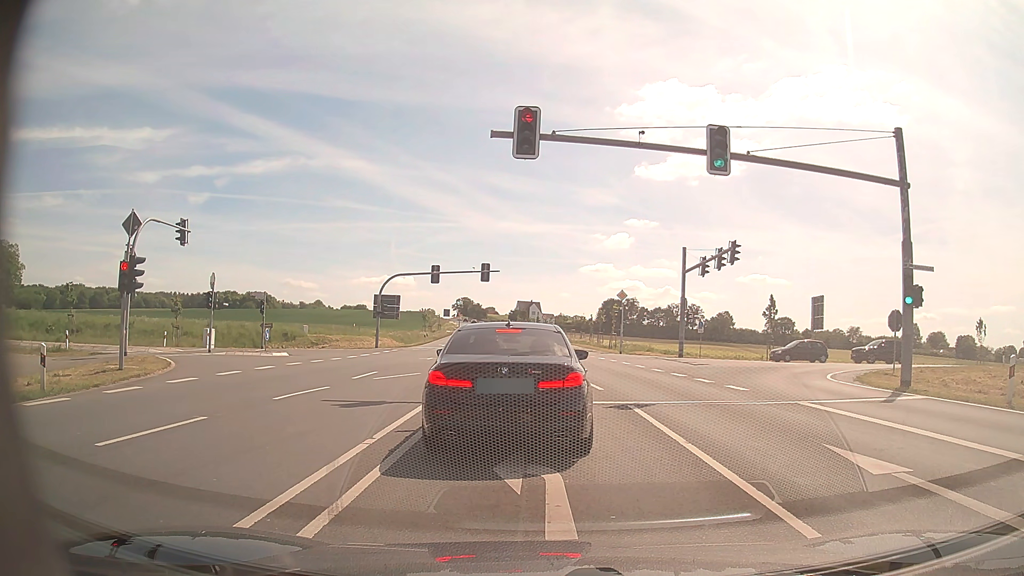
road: primary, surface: asphalt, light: Day
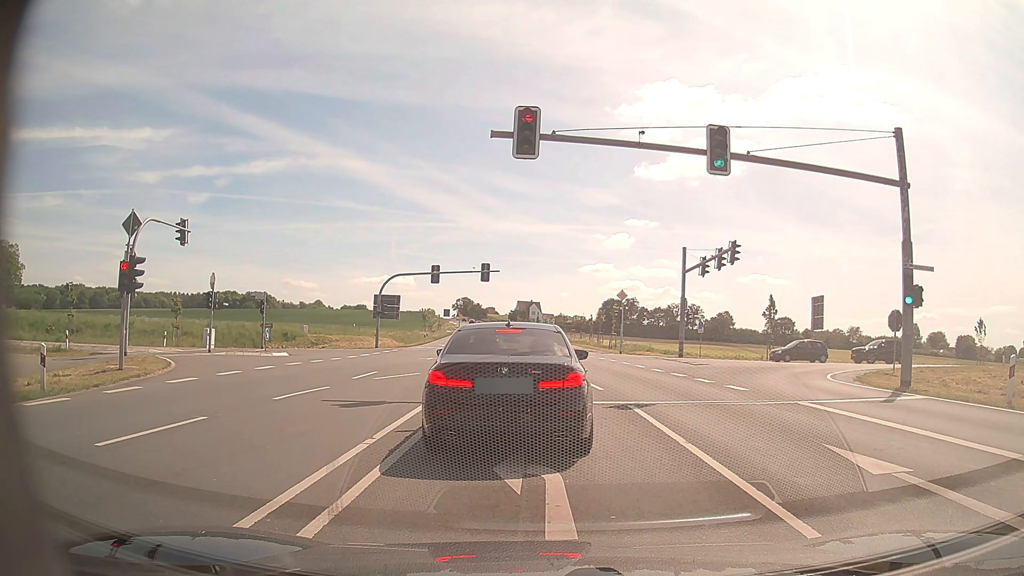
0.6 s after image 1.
(0.0, 0.0) m; 0°
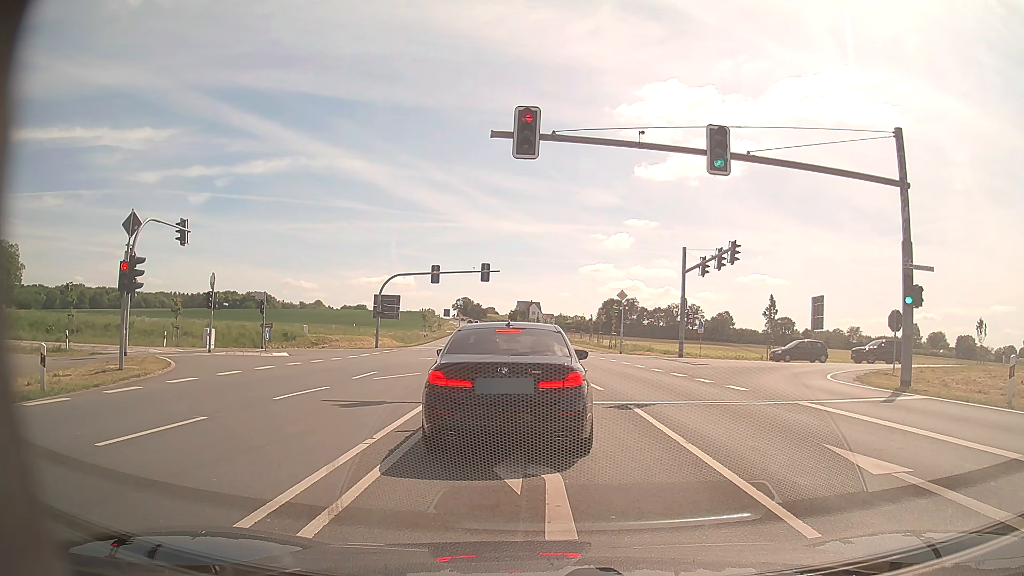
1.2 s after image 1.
(0.0, 0.0) m; 0°
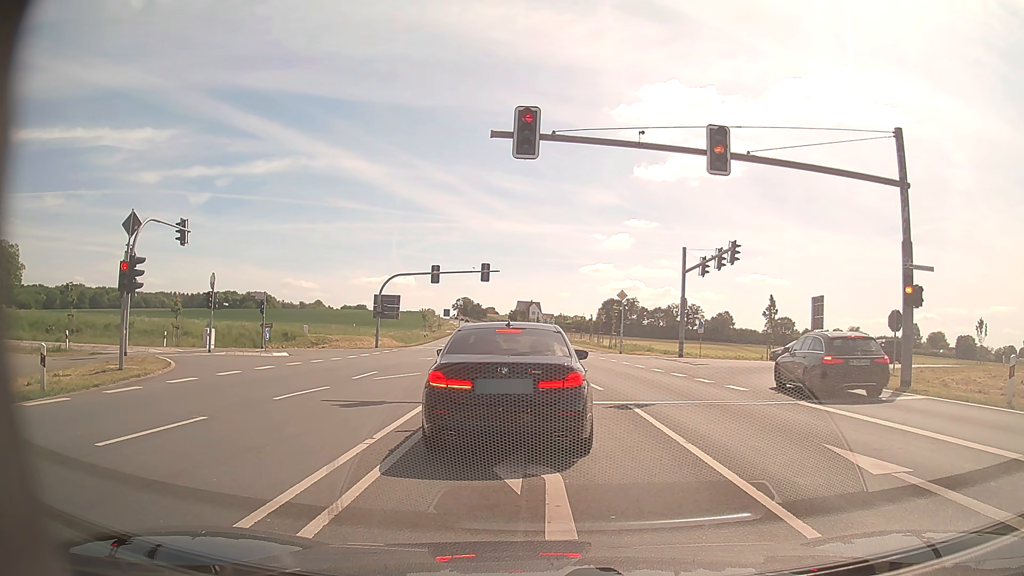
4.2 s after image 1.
(0.0, 0.0) m; 0°
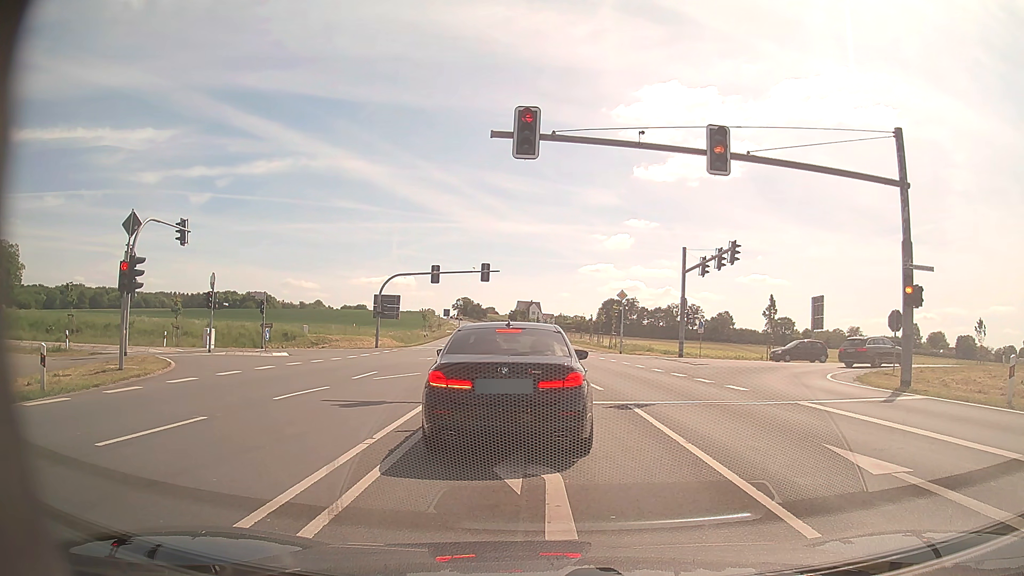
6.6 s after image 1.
(0.0, 0.0) m; 0°
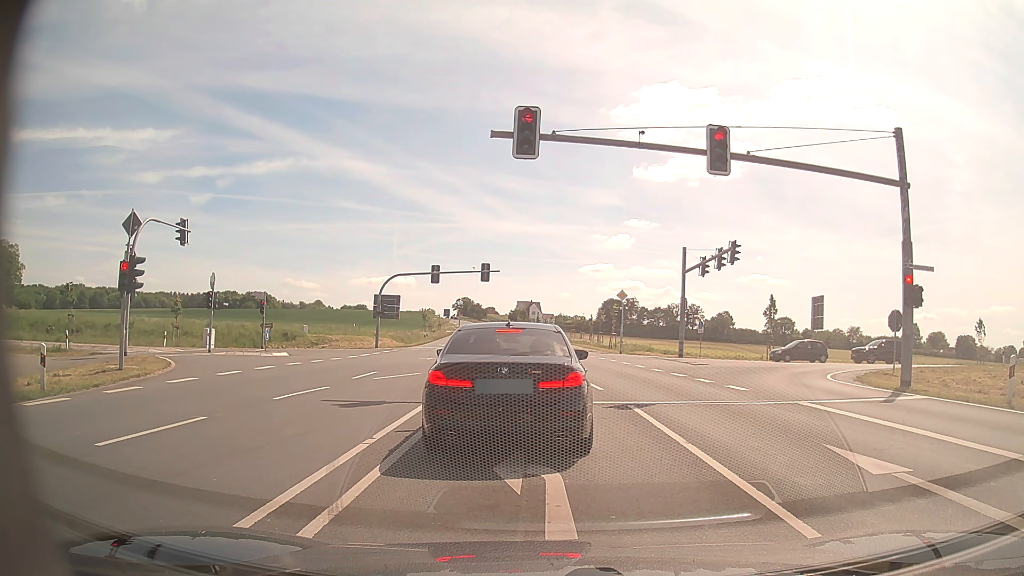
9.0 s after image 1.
(0.0, 0.0) m; 0°
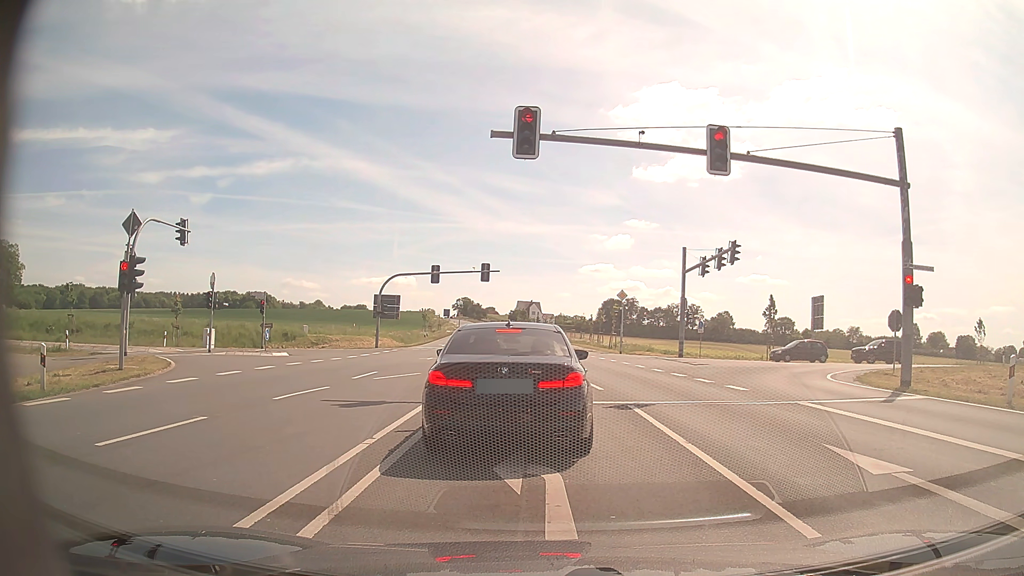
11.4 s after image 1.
(0.0, 0.0) m; 0°
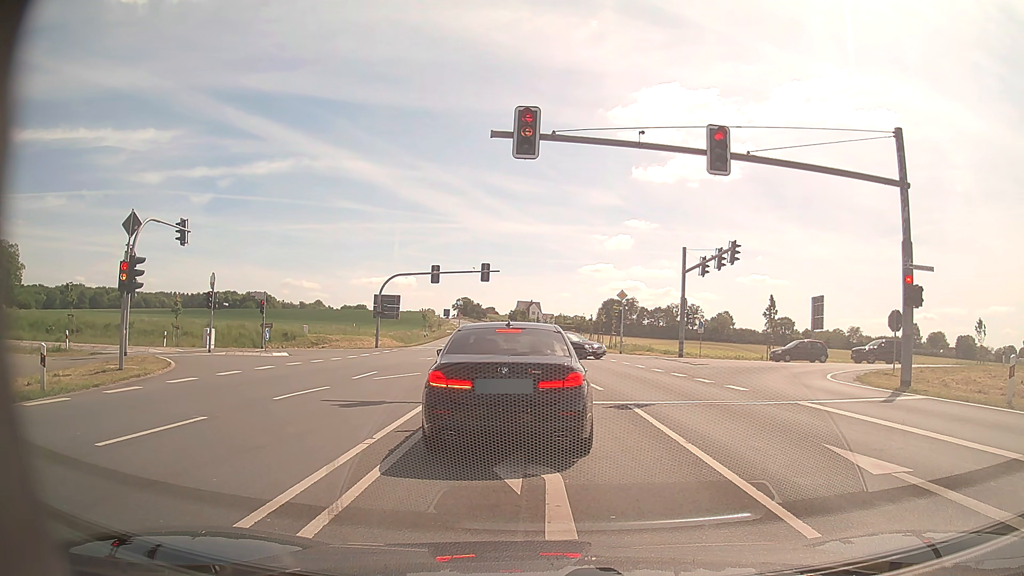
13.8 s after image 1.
(0.0, 0.0) m; 0°
